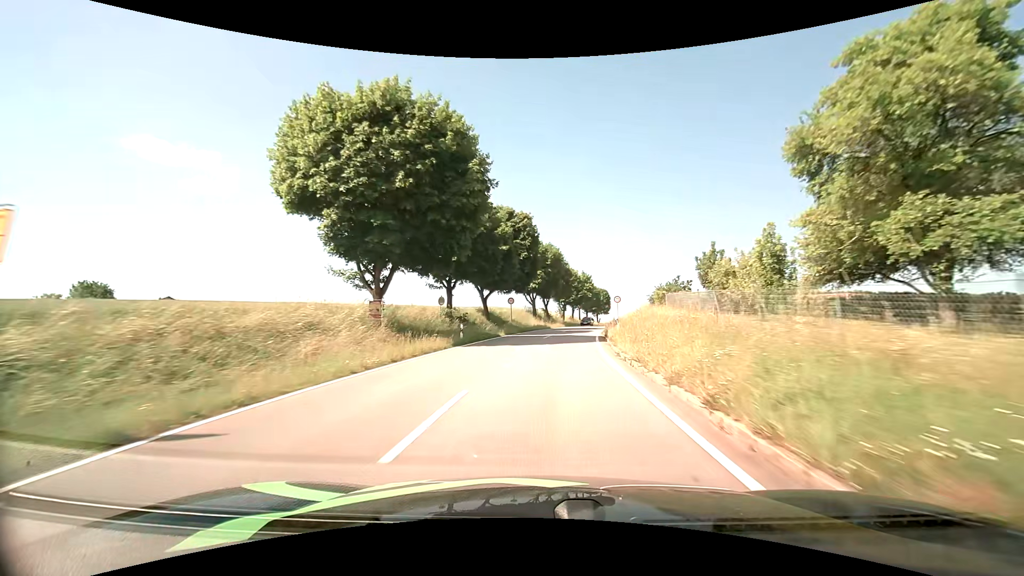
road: tertiary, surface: asphalt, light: Day
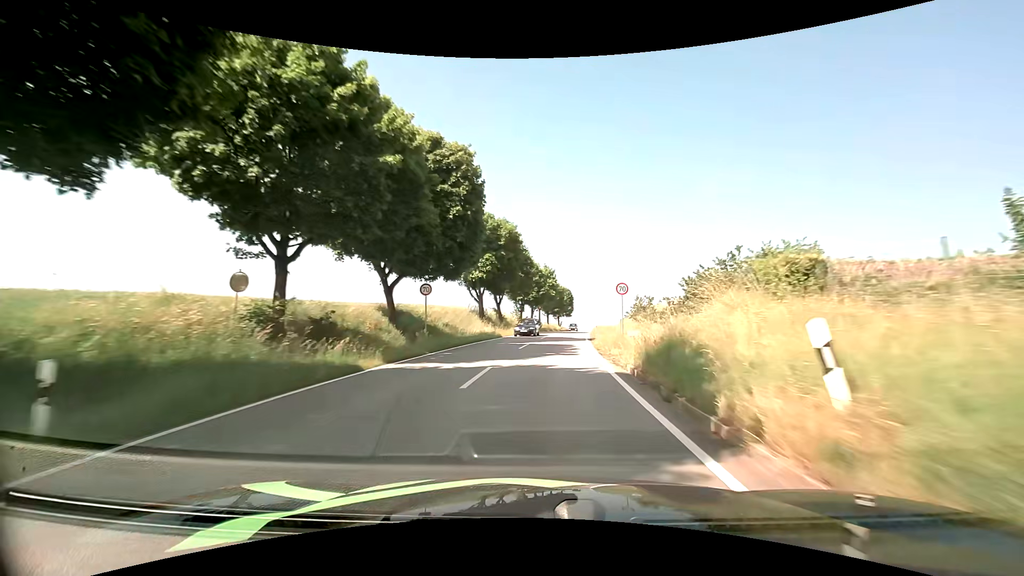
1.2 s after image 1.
(+0.9, +20.3) m; +5°
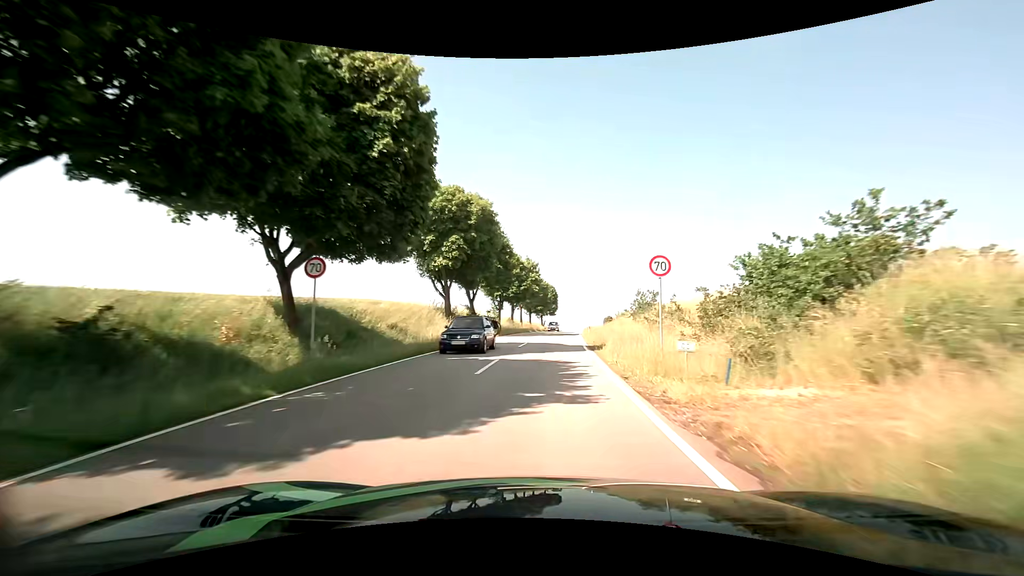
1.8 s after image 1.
(+0.2, +10.2) m; +2°
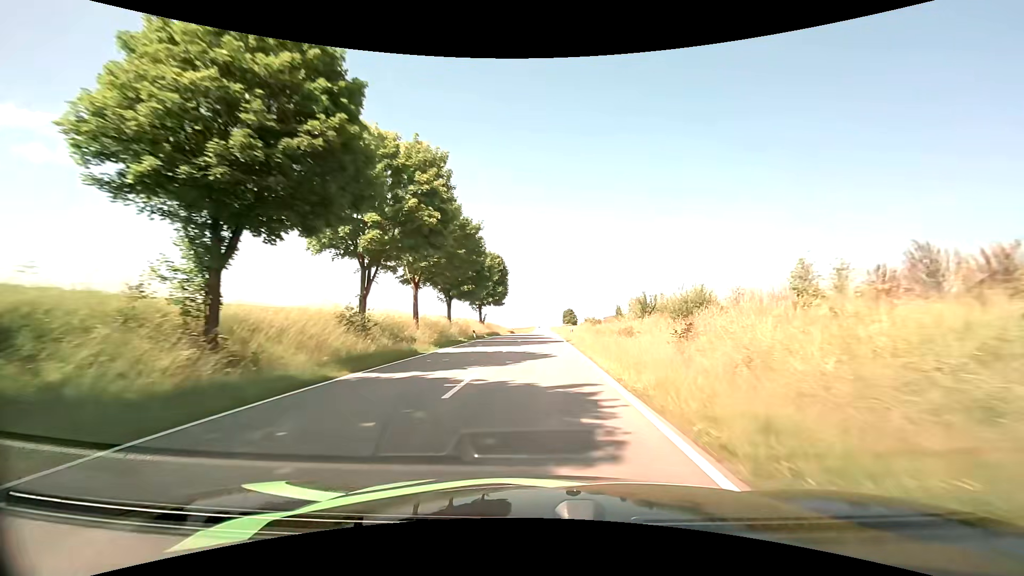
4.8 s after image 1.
(+2.9, +52.2) m; +5°
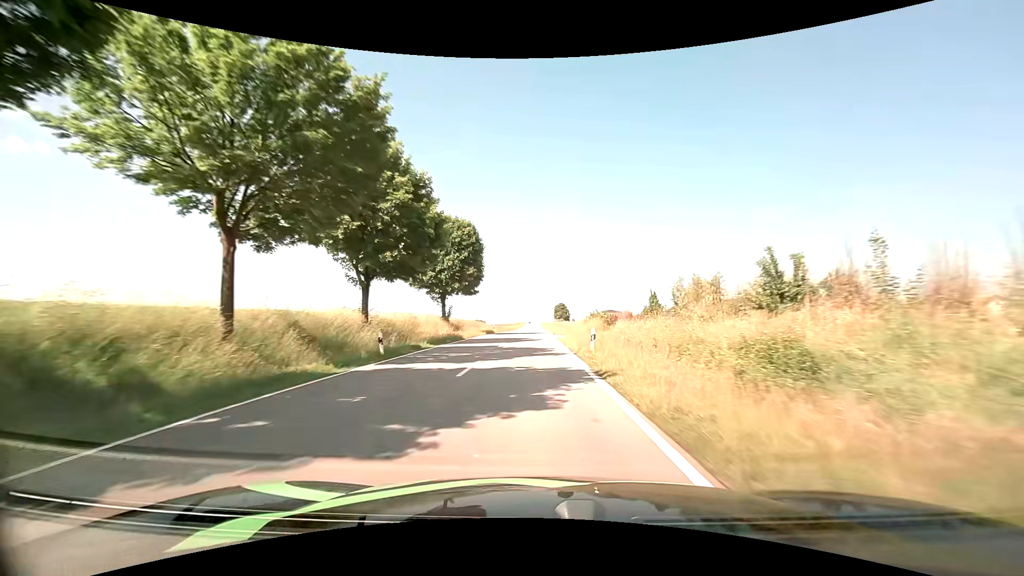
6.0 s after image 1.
(+0.2, +22.1) m; +1°
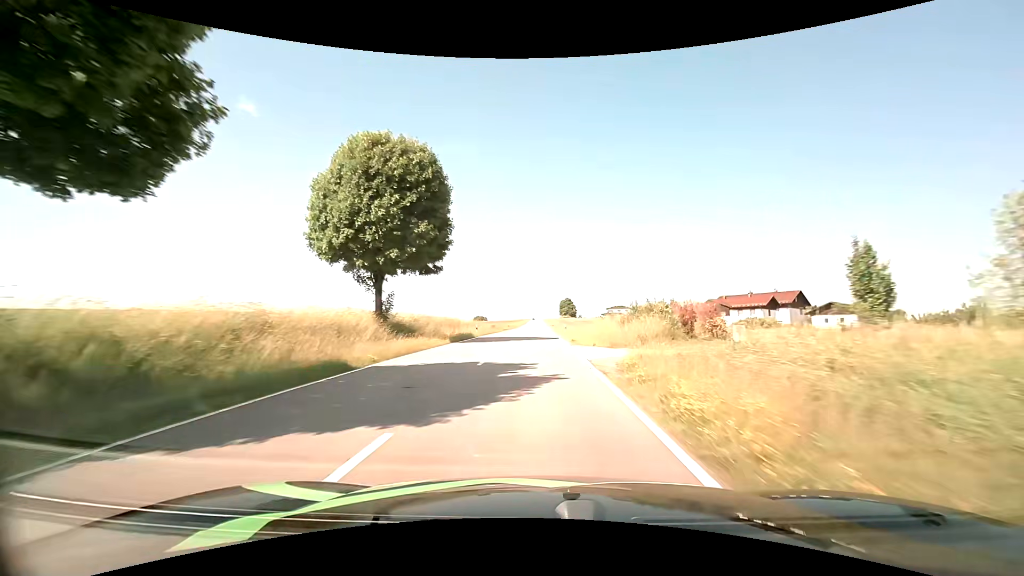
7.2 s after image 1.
(-0.1, +22.6) m; 0°
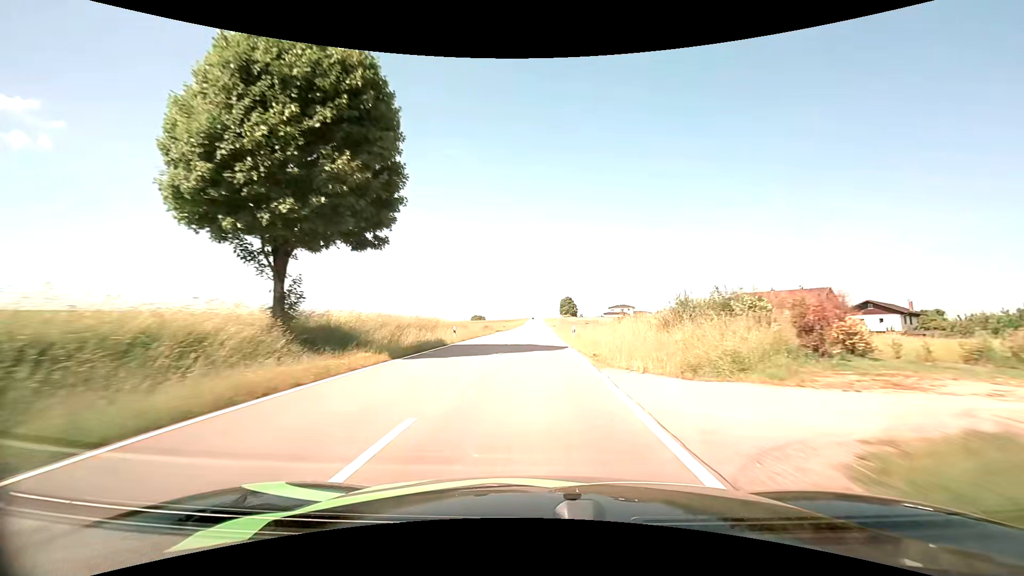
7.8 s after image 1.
(0.0, +11.5) m; 0°
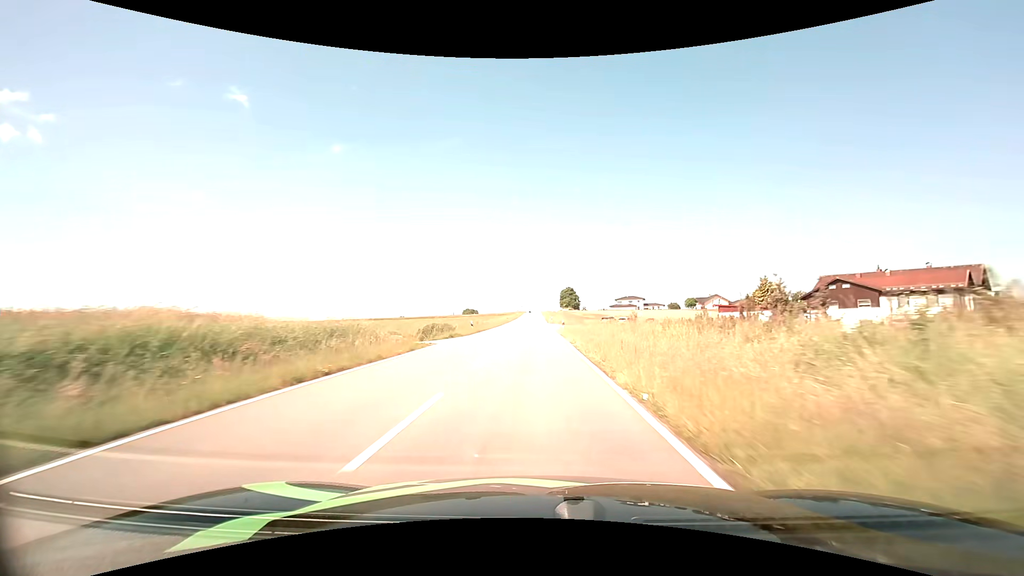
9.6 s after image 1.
(0.0, +34.9) m; 0°
(0, +10) (0, +20) (0, +30) (0, +40) (0, +50) (0, +60) (0, +70) (0, +80) (0, +90) (0, +100) m
